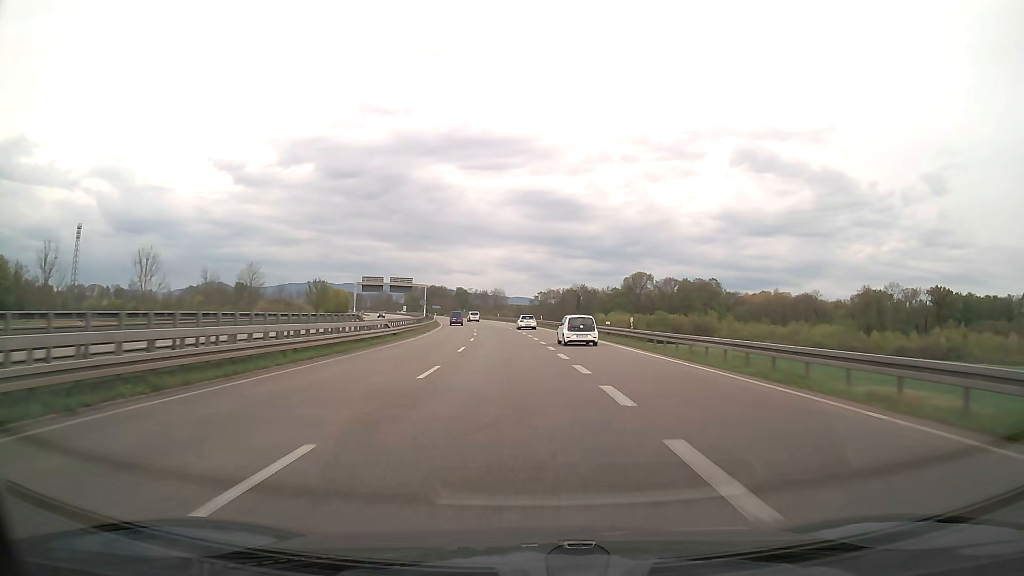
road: trunk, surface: asphalt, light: Day
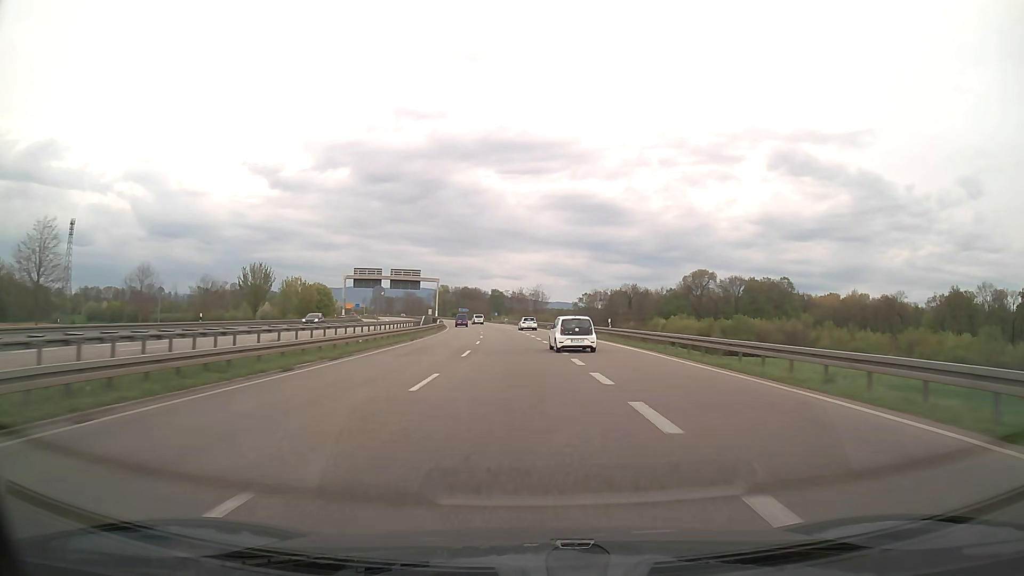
(-1.2, +38.3) m; -4°
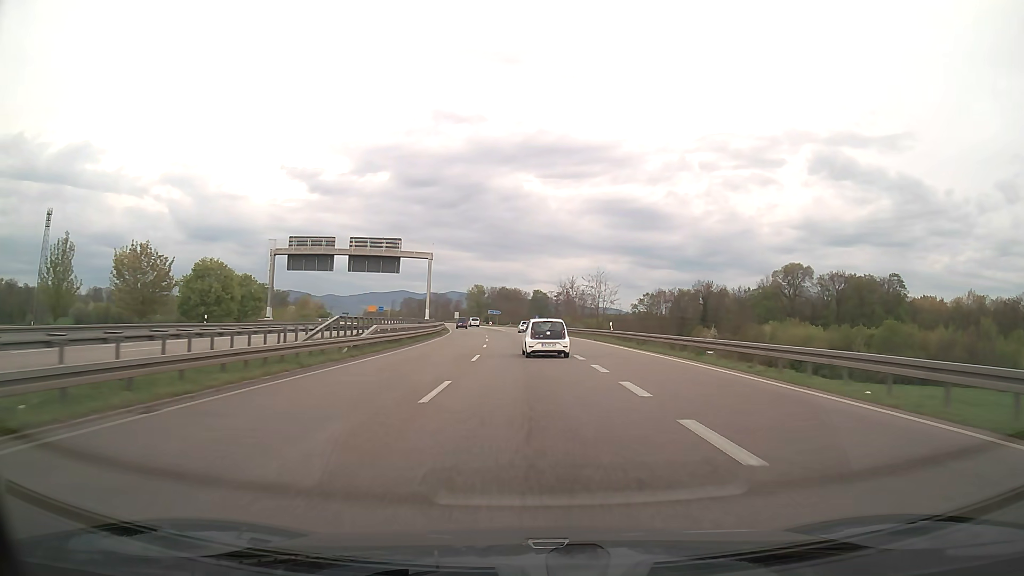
(-1.6, +49.9) m; -4°
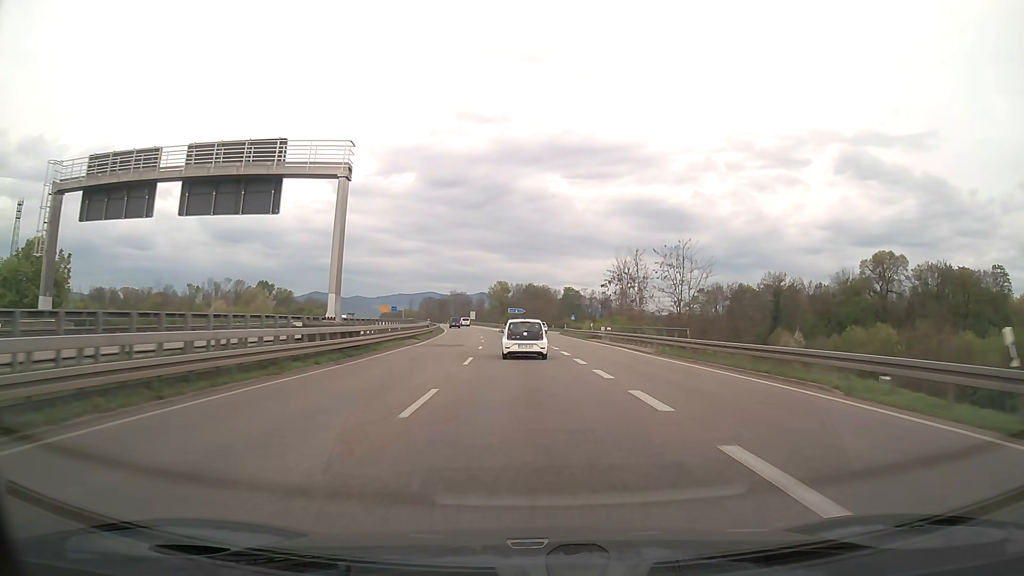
(-0.7, +38.1) m; -2°
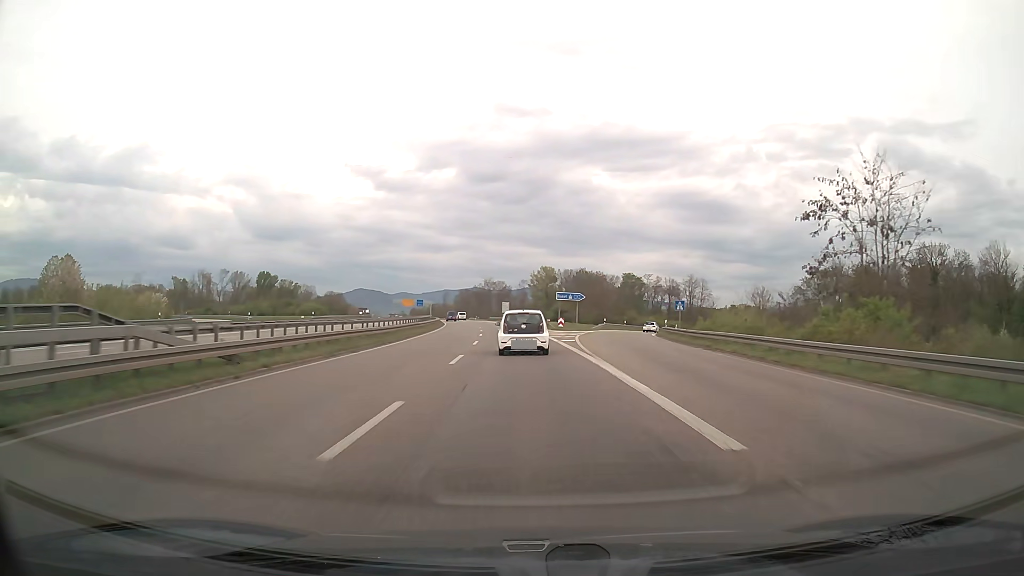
(-1.8, +51.8) m; -4°
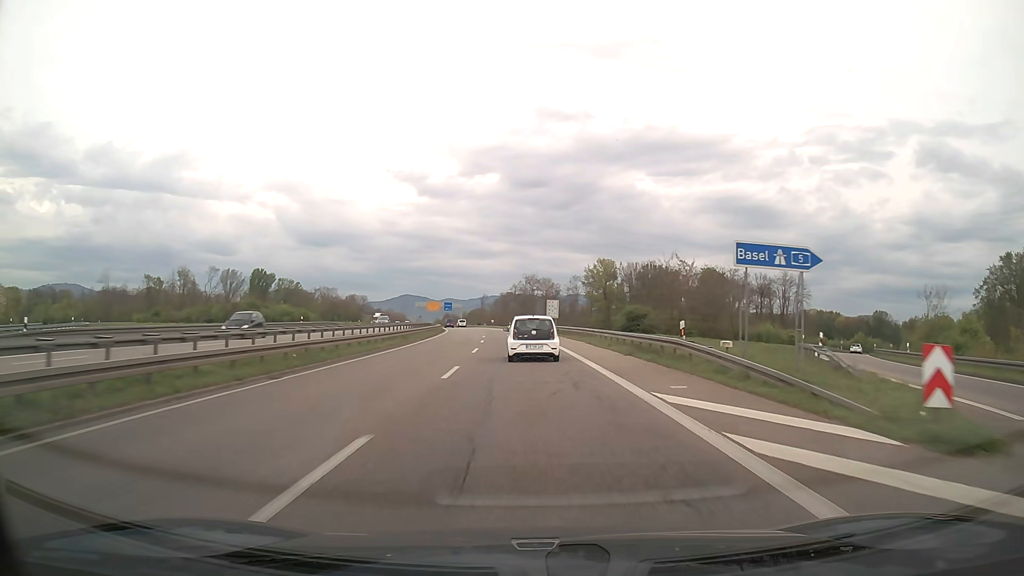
(-1.9, +50.8) m; -4°
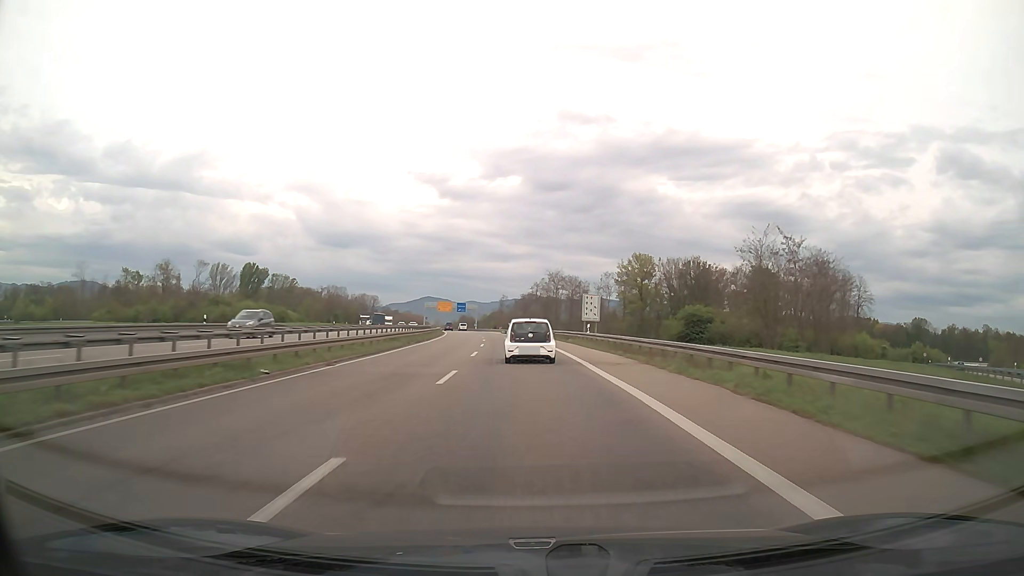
(-0.4, +25.3) m; -2°
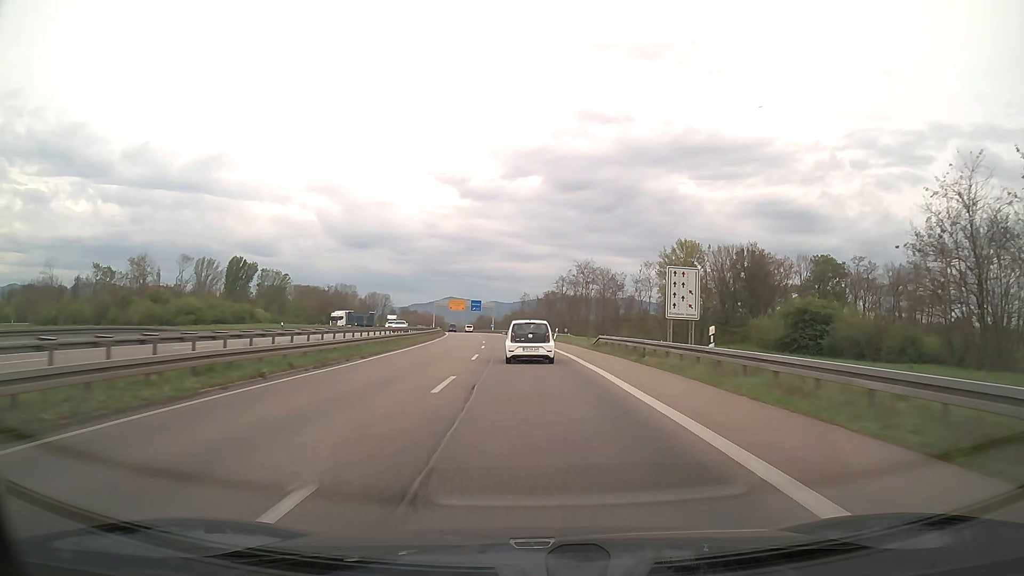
(-0.4, +25.4) m; -2°
